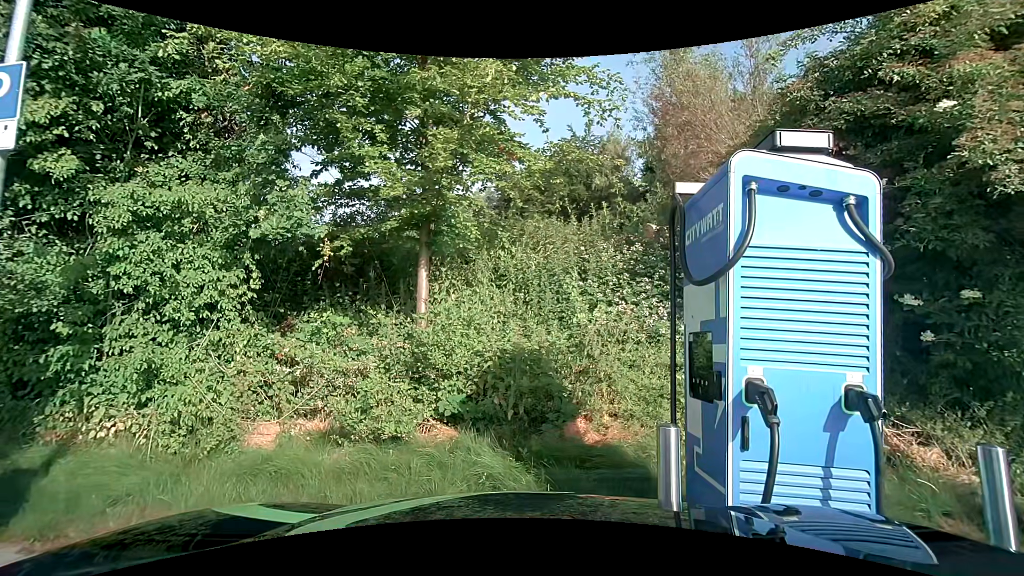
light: Day
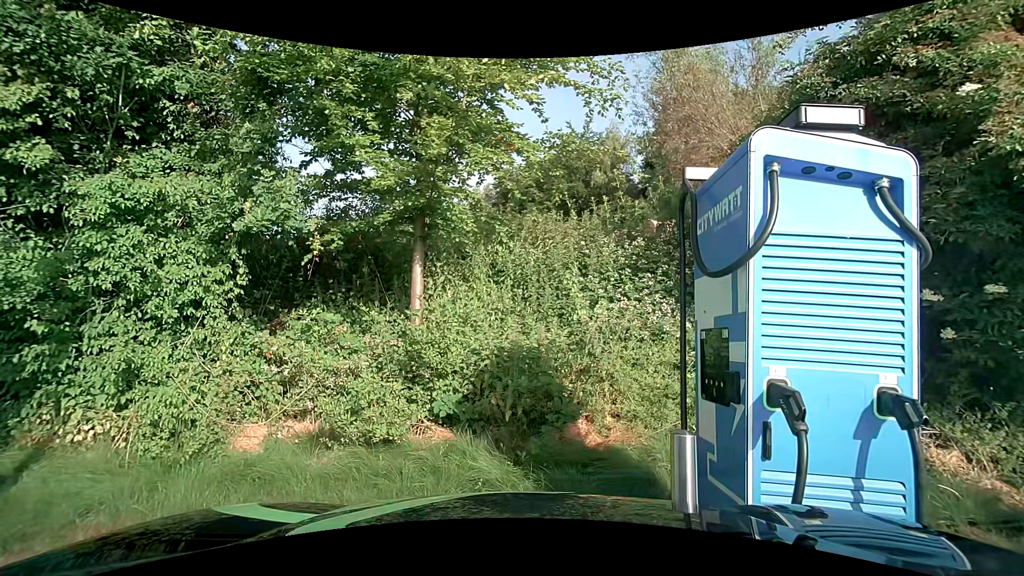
(0.0, +0.3) m; 0°
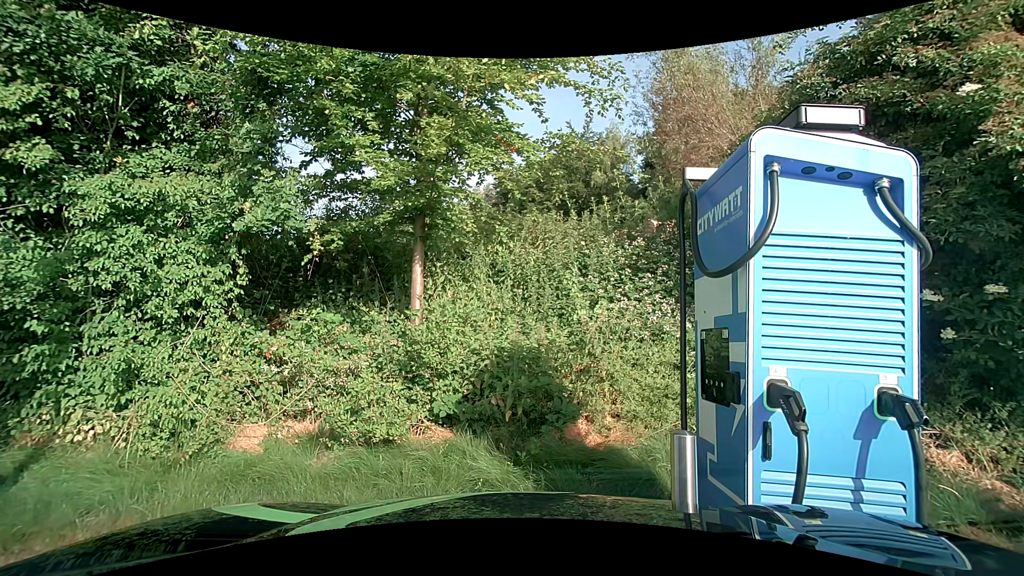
(0.0, +0.1) m; 0°
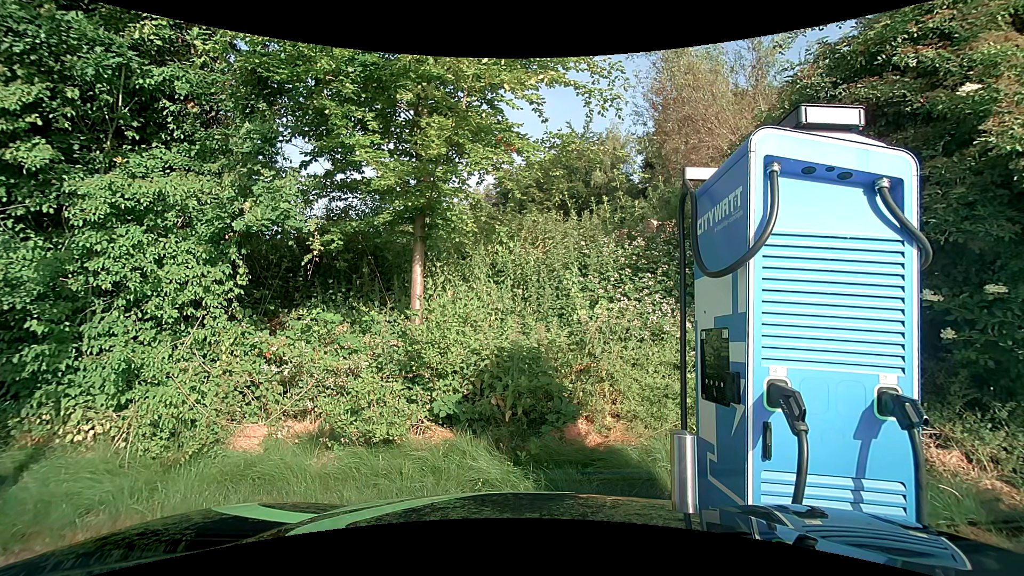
(0.0, 0.0) m; 0°
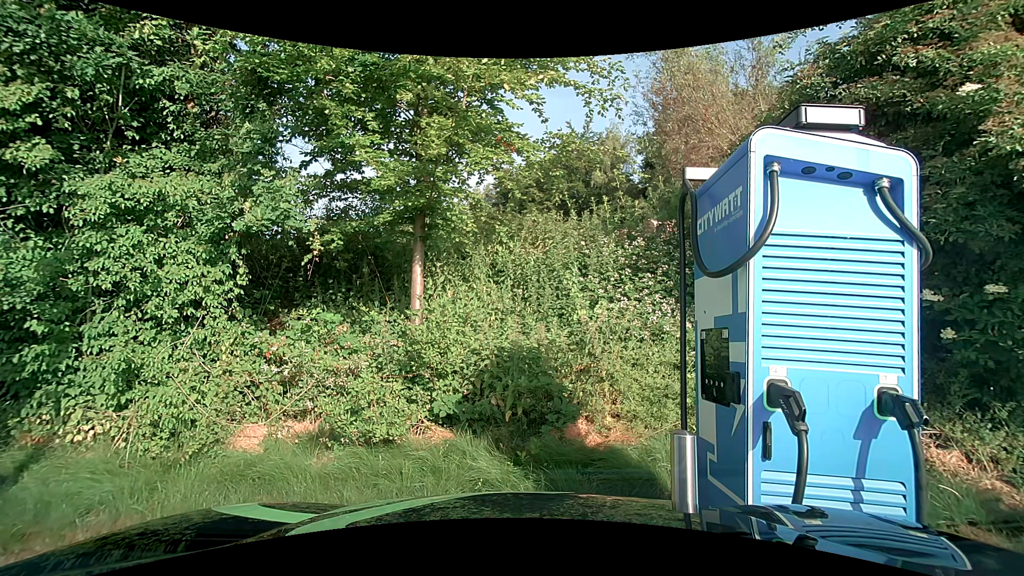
(0.0, 0.0) m; 0°
